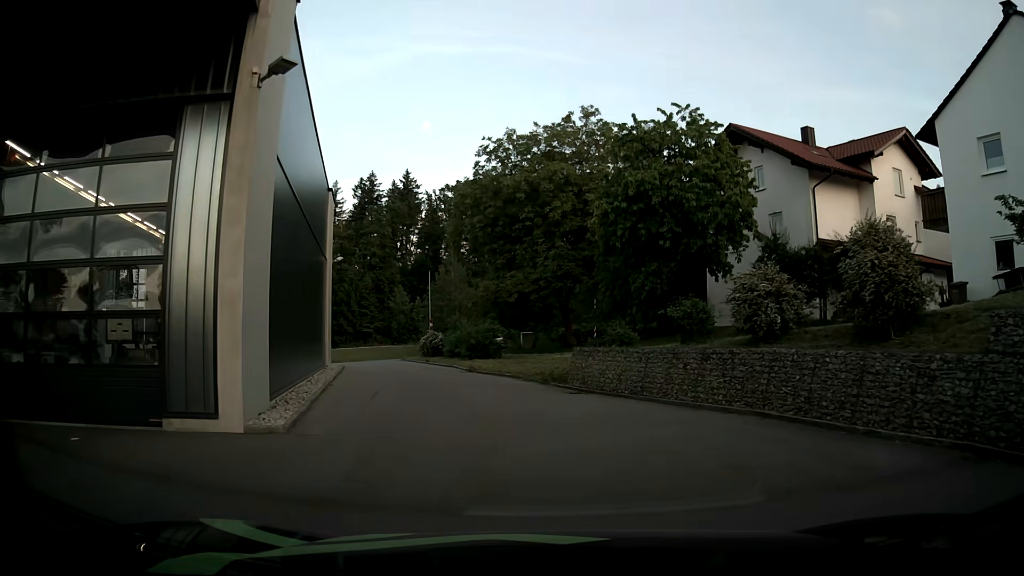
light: Day
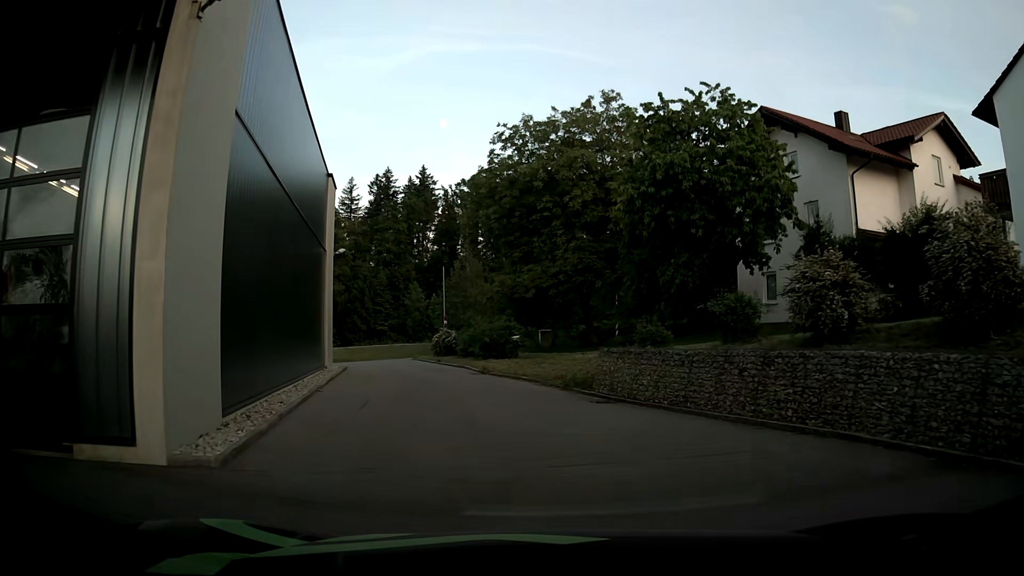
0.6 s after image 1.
(0.0, +2.5) m; 0°
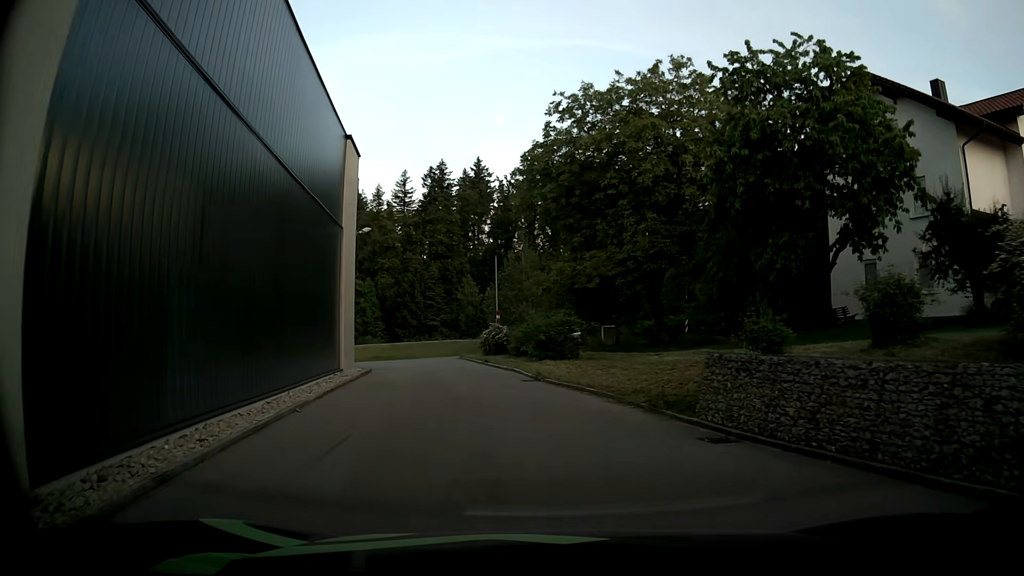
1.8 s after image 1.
(-0.4, +5.0) m; -6°
